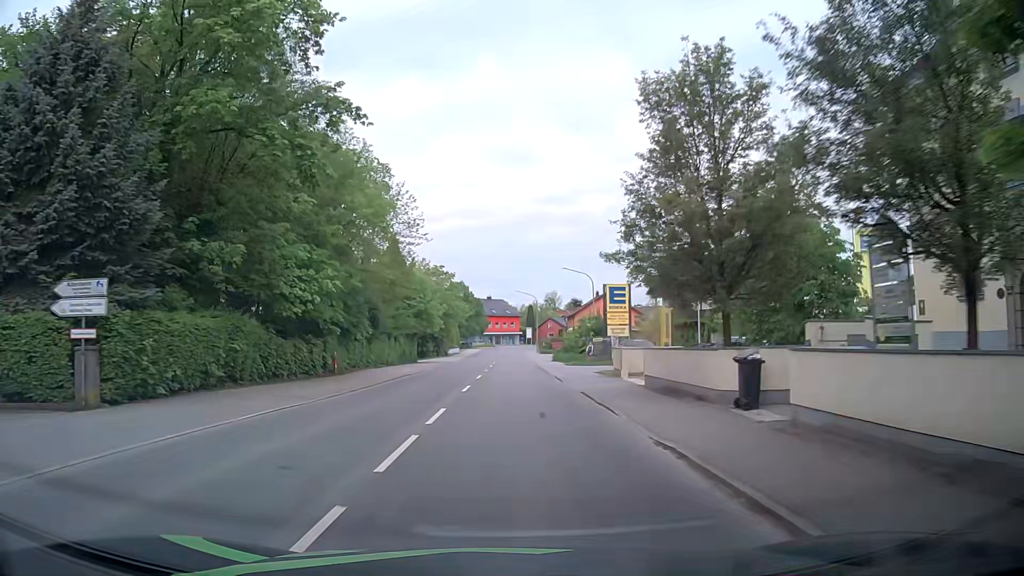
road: primary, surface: asphalt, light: Day
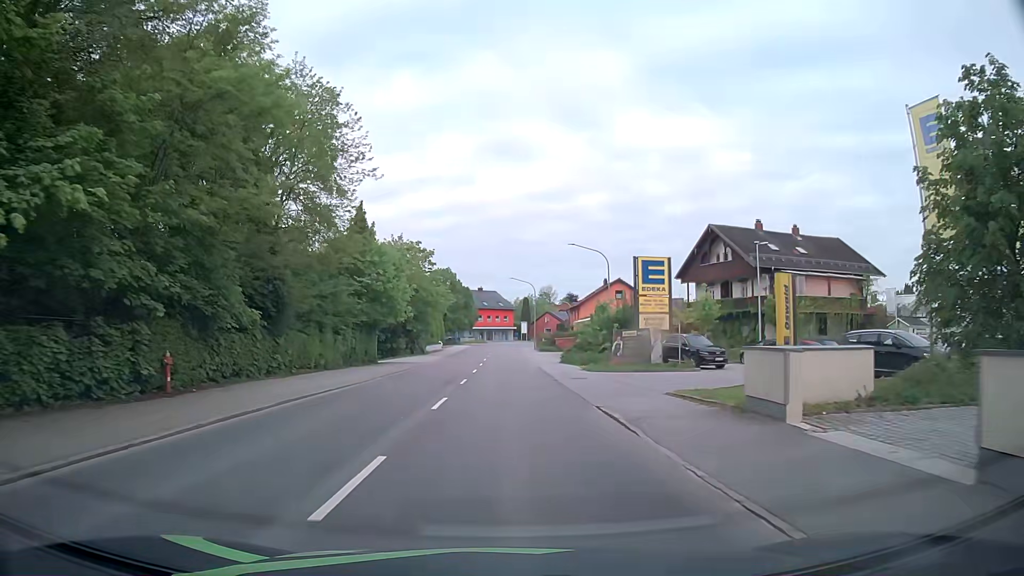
(+0.1, +15.5) m; +1°
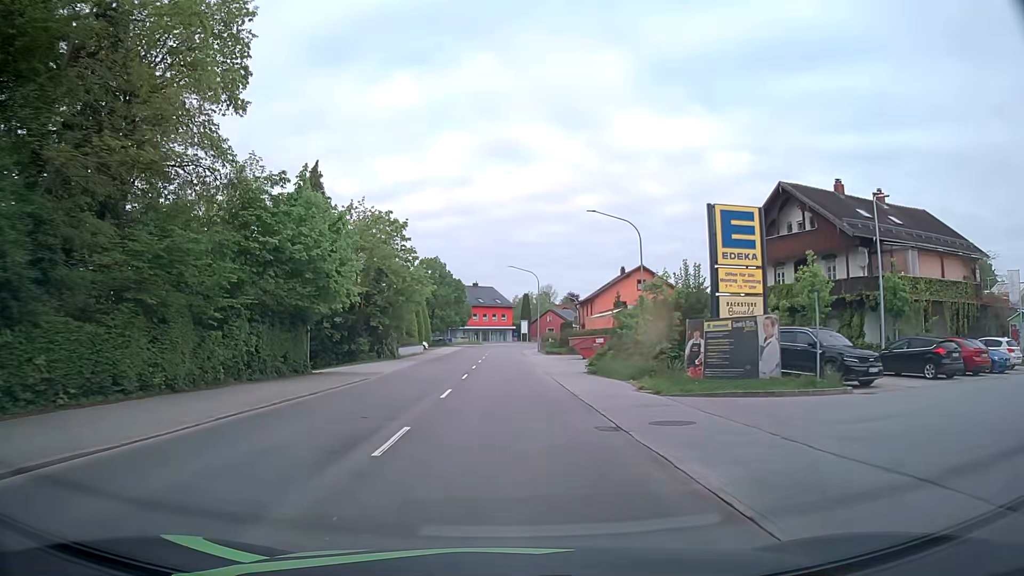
(-0.1, +15.1) m; 0°
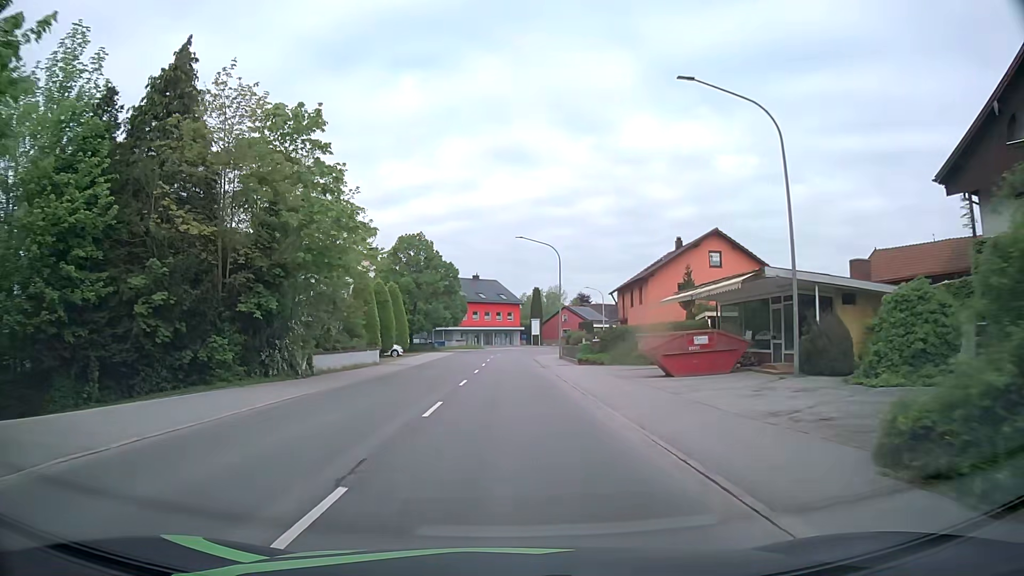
(-0.1, +23.0) m; 0°
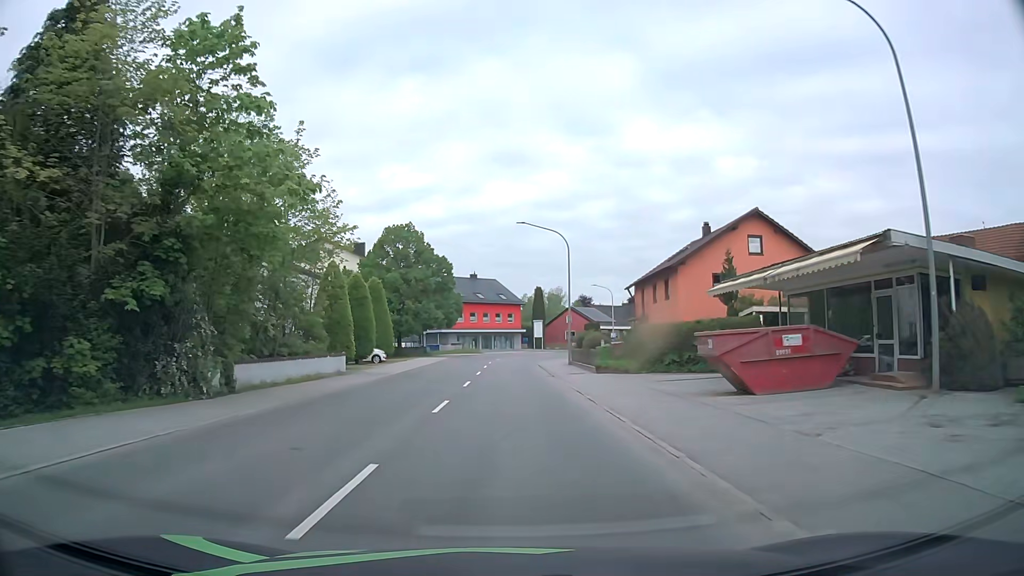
(0.0, +7.8) m; 0°
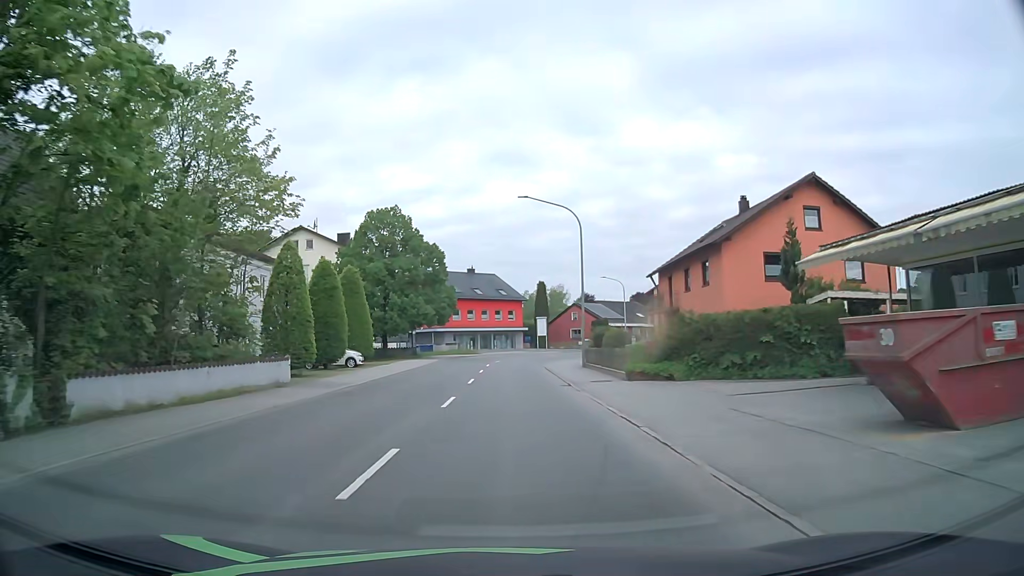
(0.0, +7.8) m; 0°
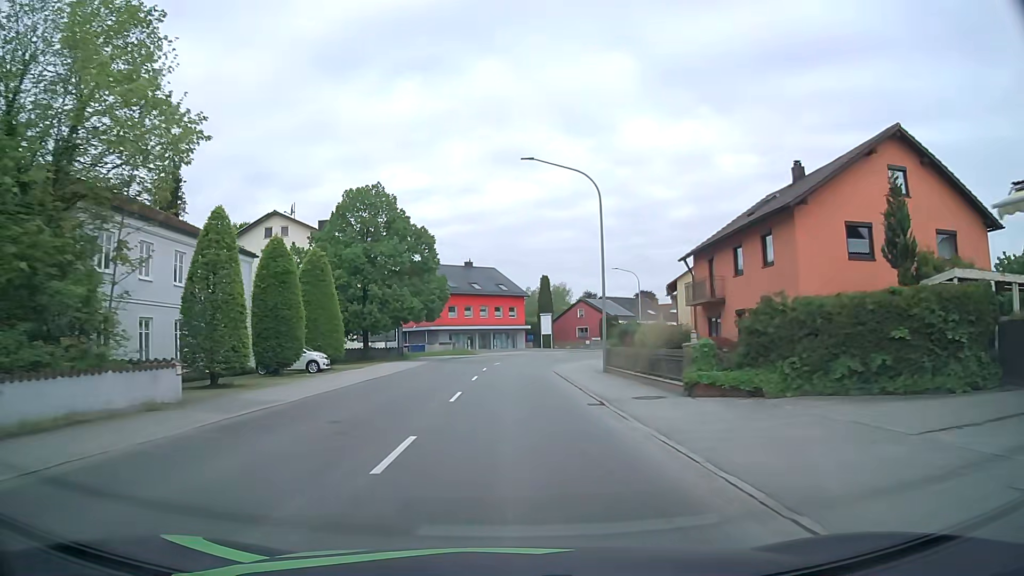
(0.0, +7.8) m; 0°
